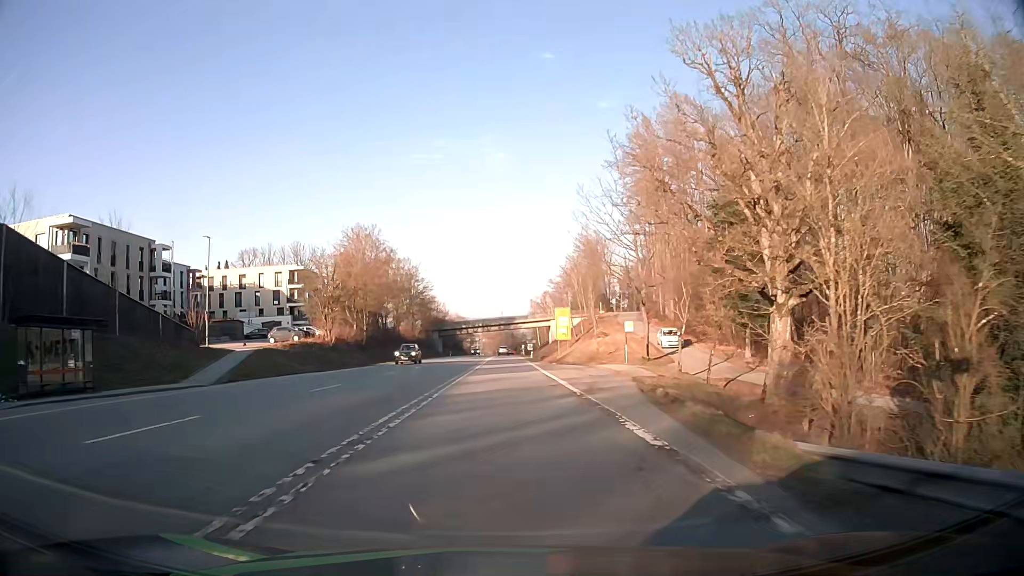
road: secondary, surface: asphalt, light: Day
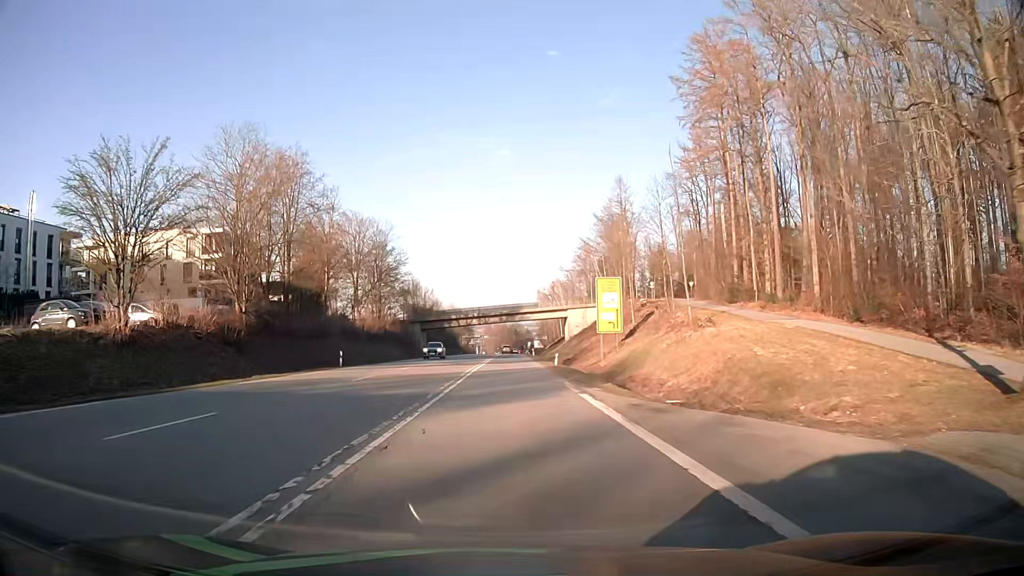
(-0.1, +34.7) m; 0°
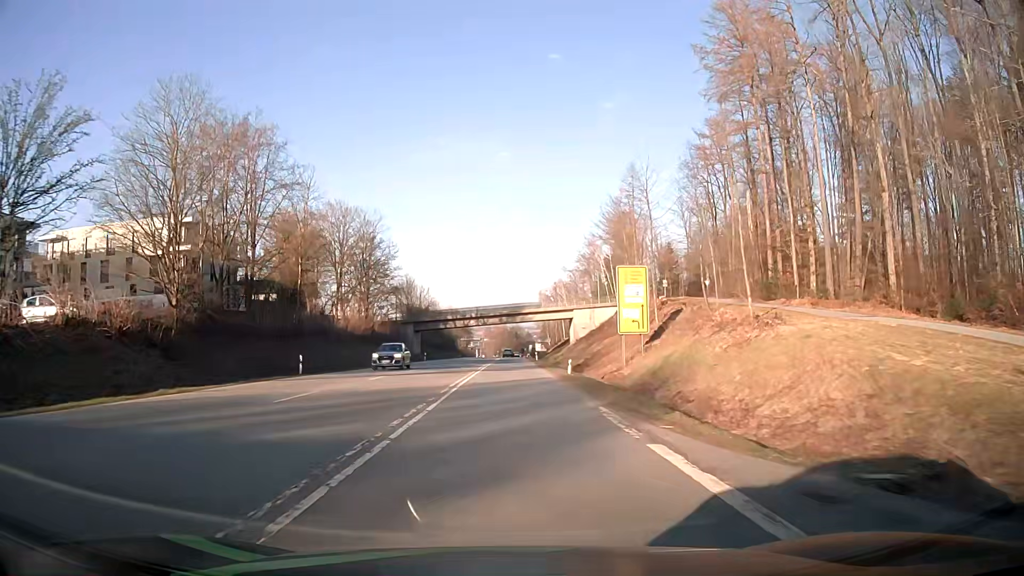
(0.0, +8.7) m; 0°
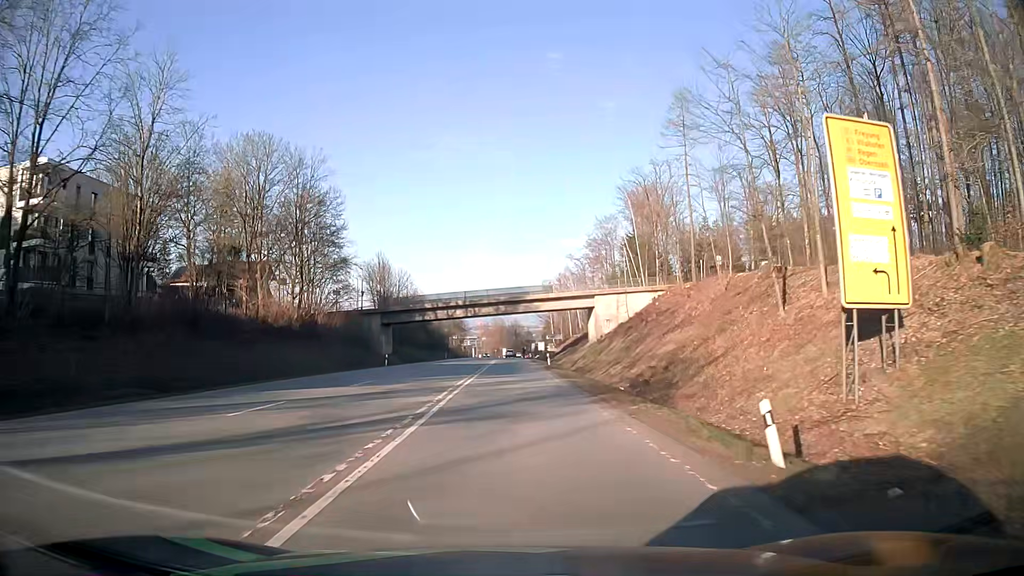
(0.0, +26.3) m; +1°
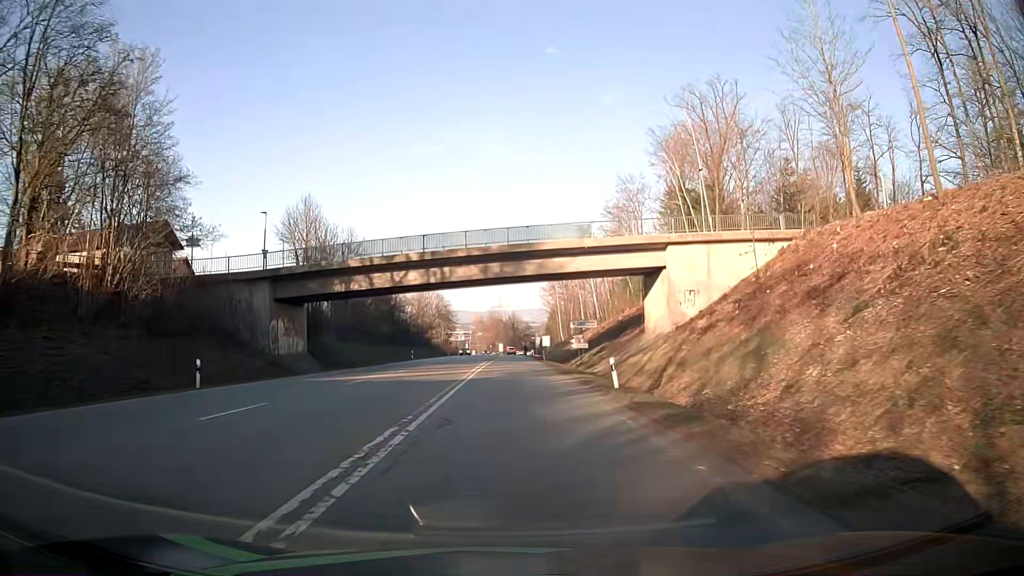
(-0.2, +35.9) m; 0°
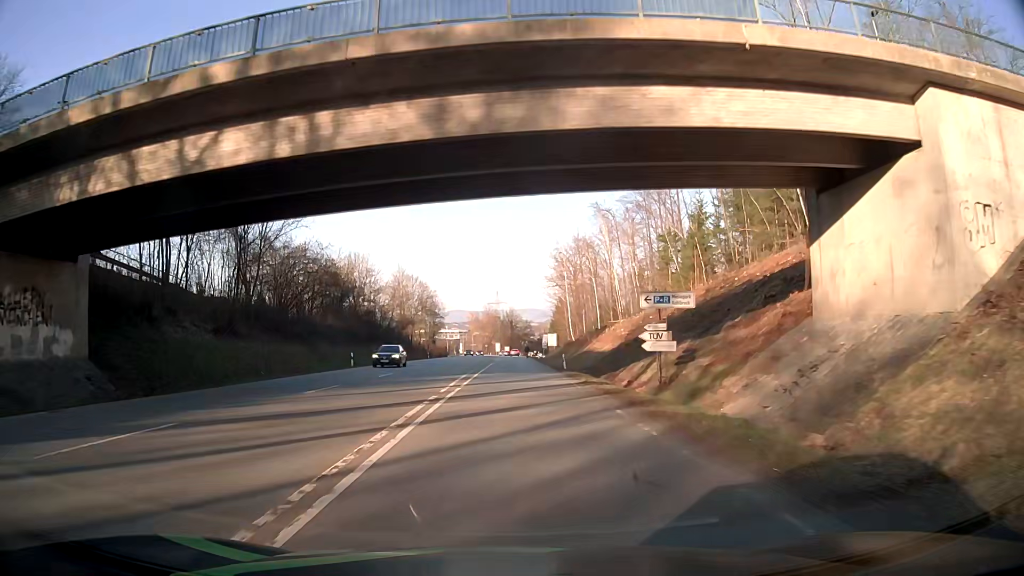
(0.0, +27.7) m; 0°
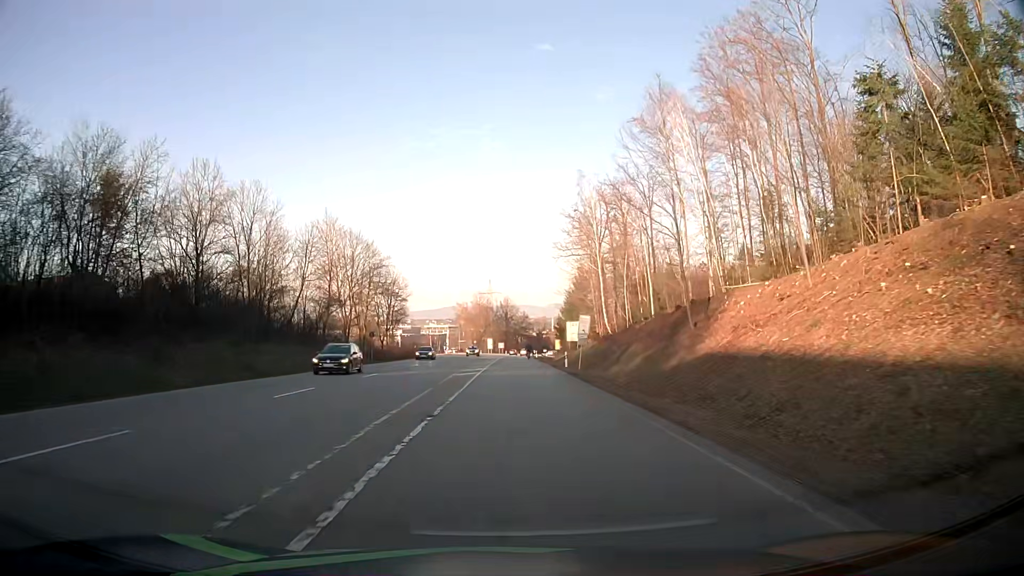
(+0.3, +47.5) m; +1°
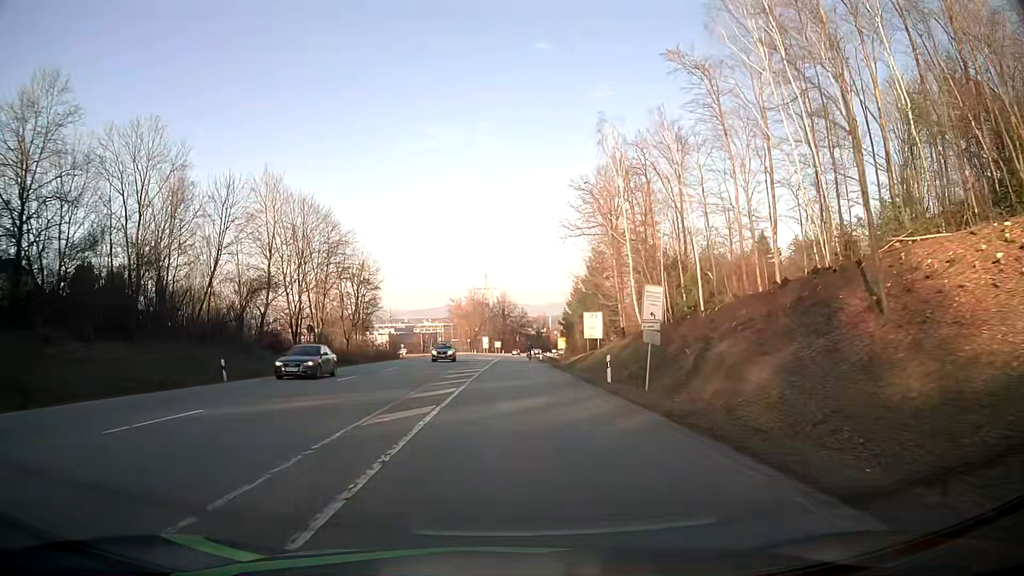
(-0.1, +19.4) m; 0°
(0, +10) (0, +20) (0, +30) (0, +40) (0, +50) (0, +60) (0, +70) (+1, +80) (+1, +90) (+1, +100) m
